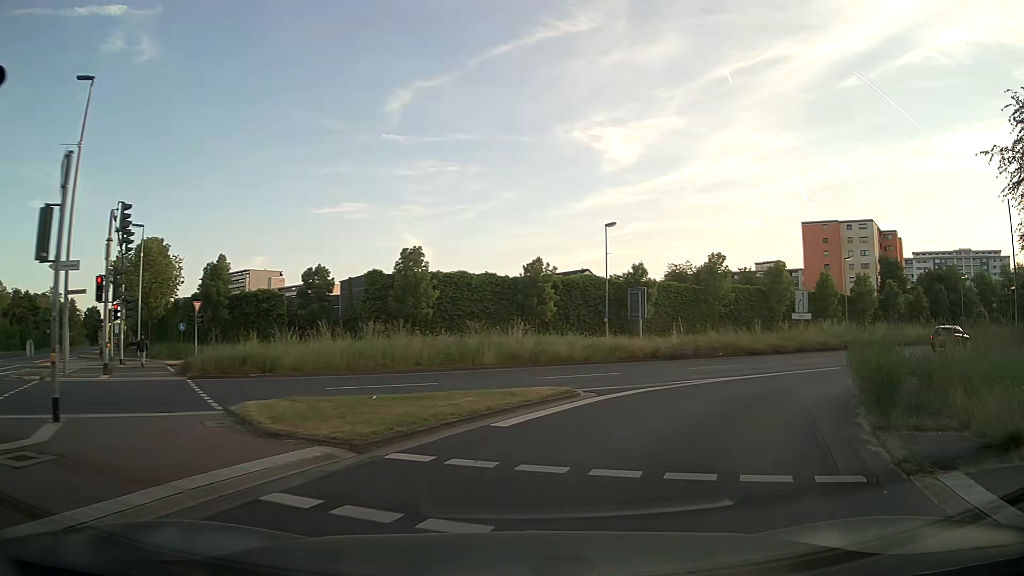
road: secondary_link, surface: asphalt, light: Day
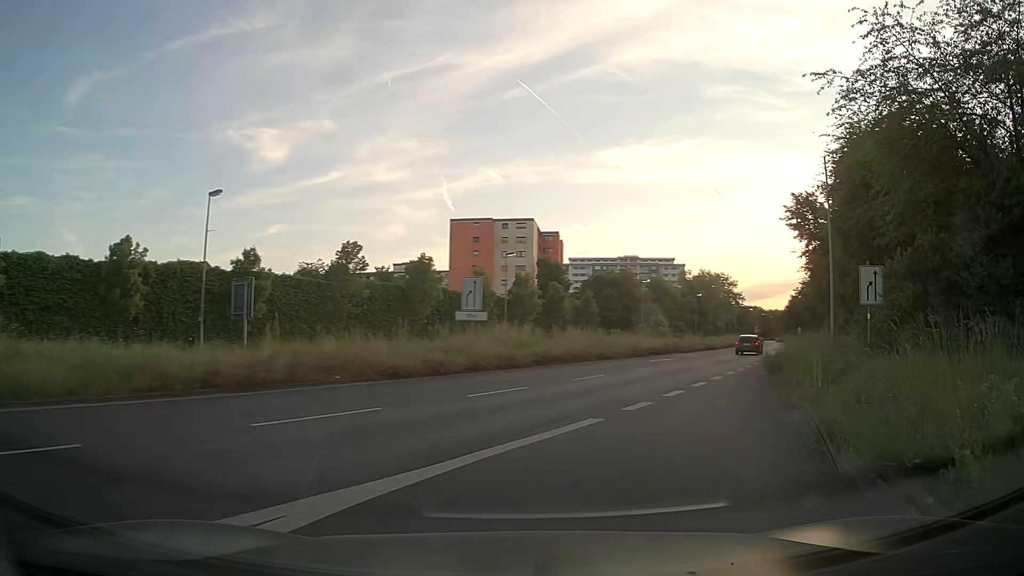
(+3.3, +12.8) m; +30°
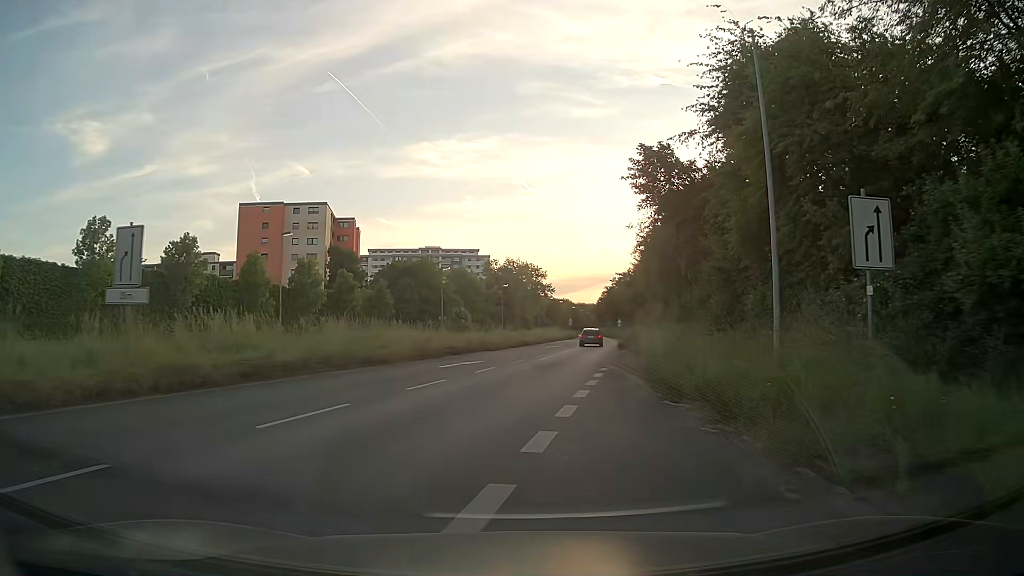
(+2.2, +11.1) m; +18°
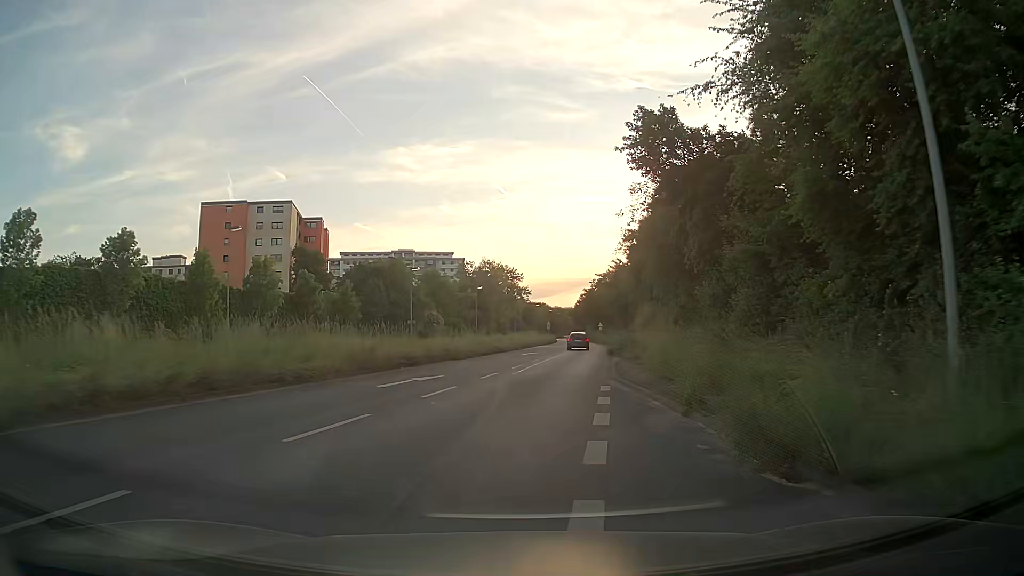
(+0.1, +6.7) m; +2°
(0, +10) (+1, +20) (+2, +30) (+3, +40) (+5, +50) (+6, +60) (+7, +70) (+8, +80) (+9, +89) (+10, +99) m
